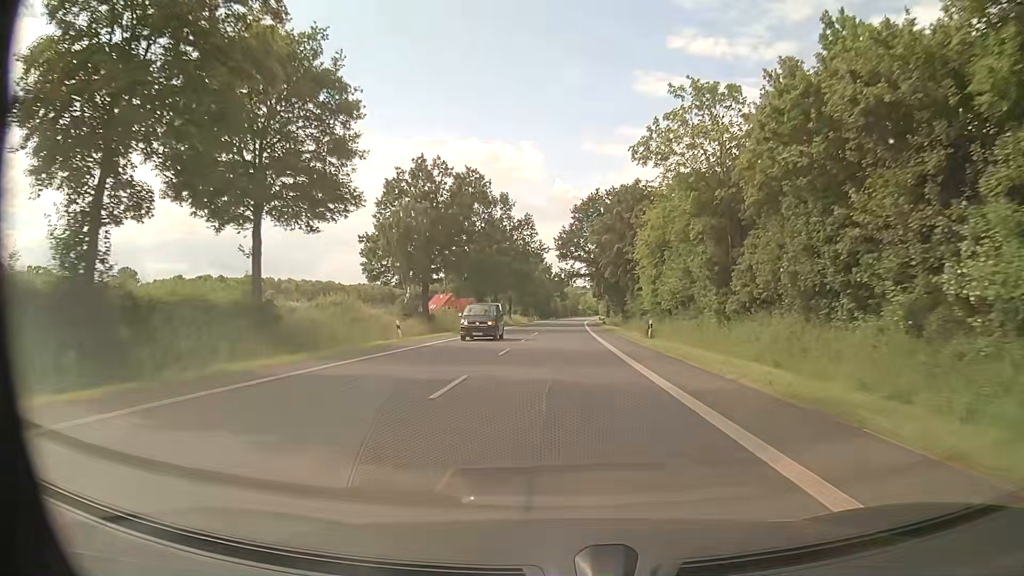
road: primary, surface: asphalt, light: Day
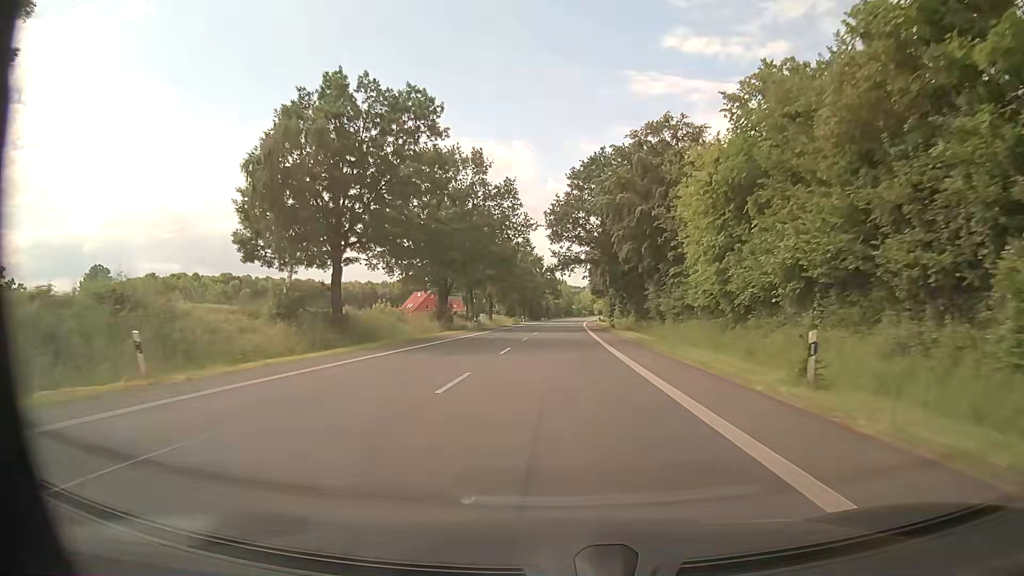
(+0.3, +22.7) m; +1°
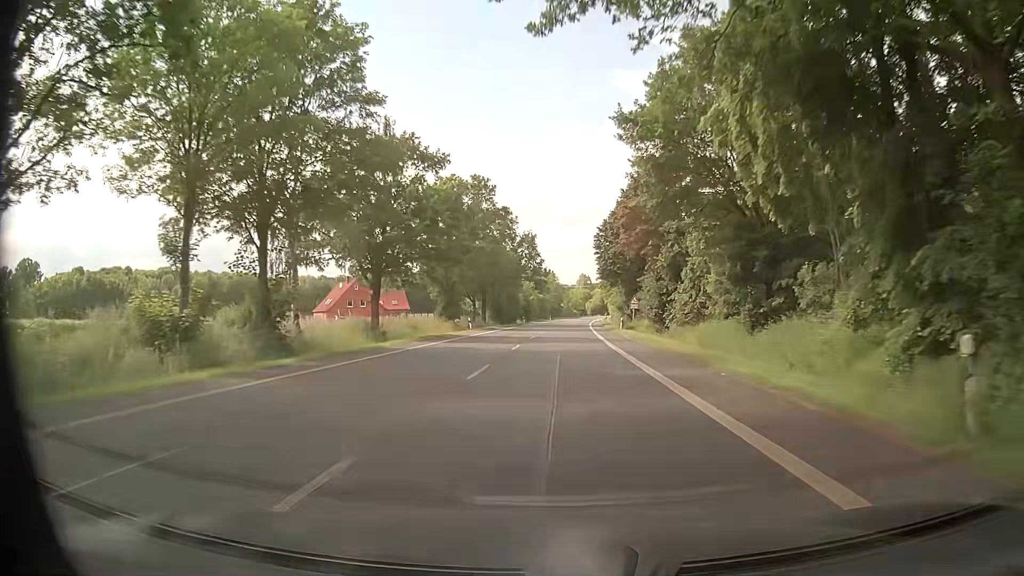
(+0.4, +56.6) m; +1°
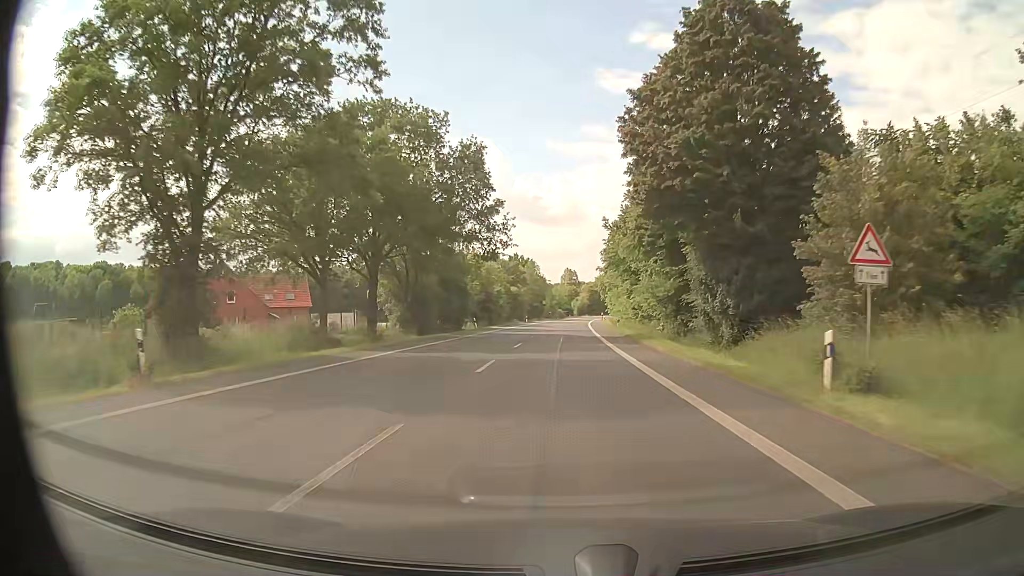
(+0.7, +45.2) m; +1°
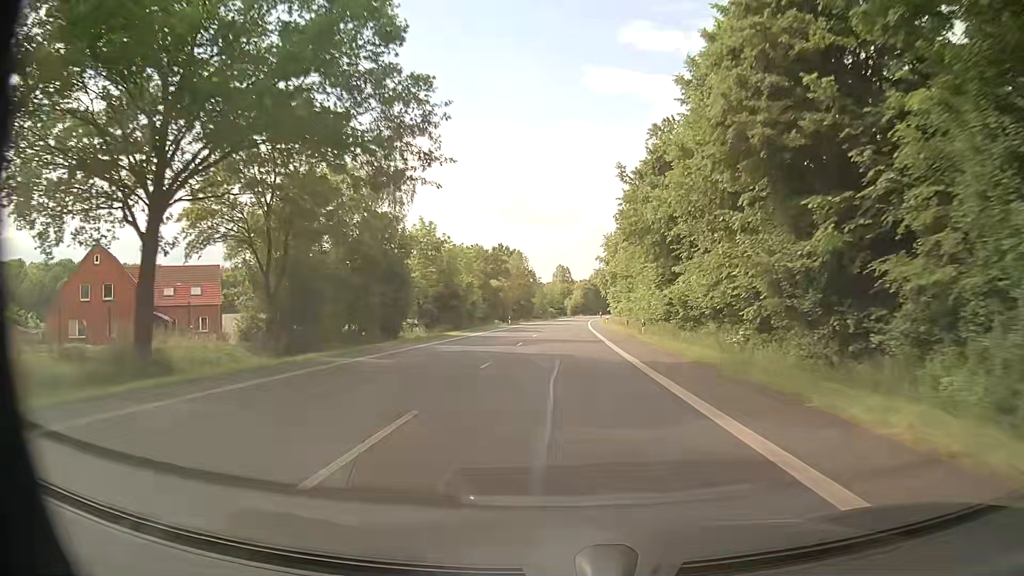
(+0.3, +22.6) m; +1°
